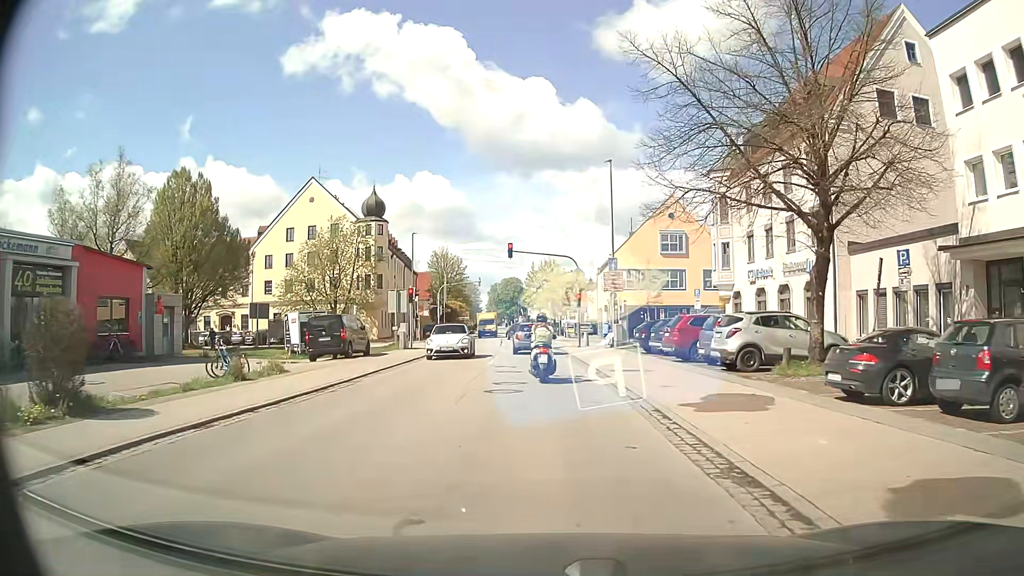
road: secondary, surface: asphalt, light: Day
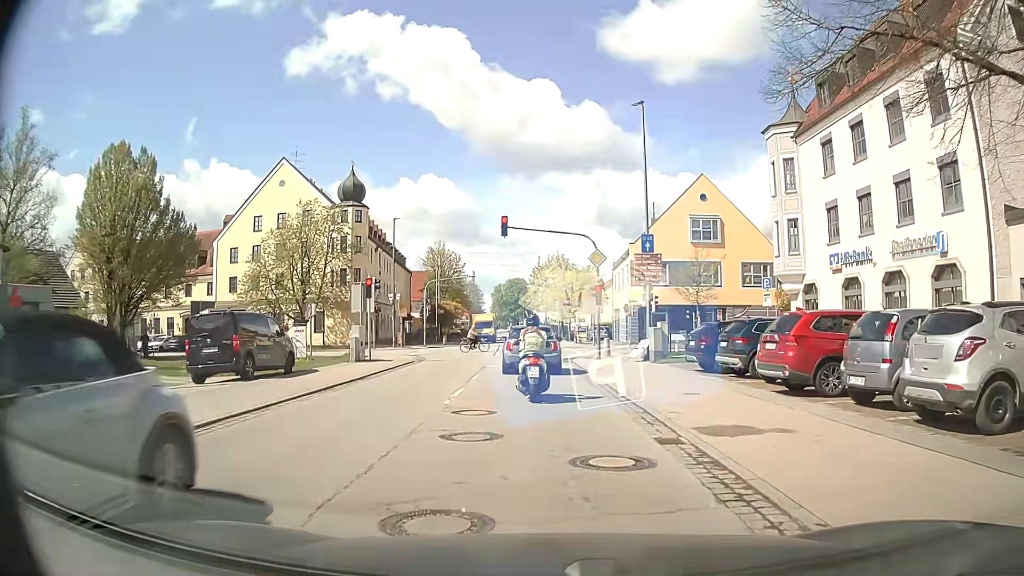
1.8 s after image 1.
(-0.1, +10.4) m; 0°
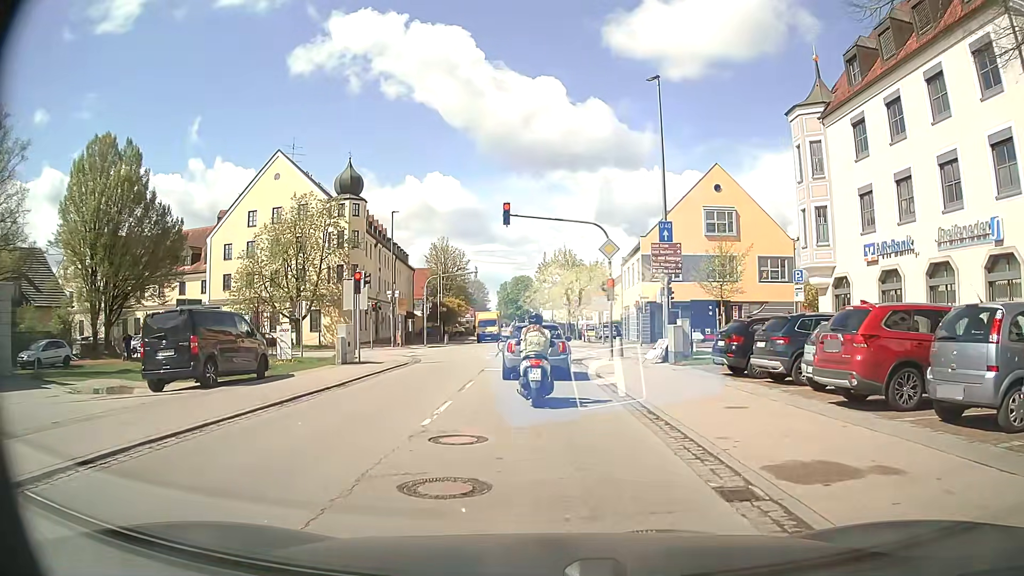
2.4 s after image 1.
(0.0, +2.6) m; 0°
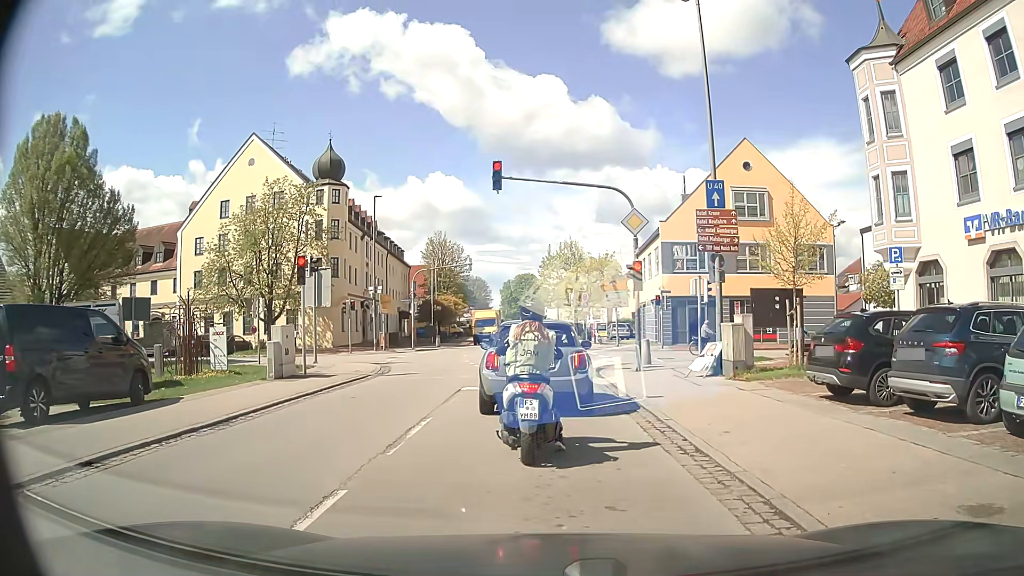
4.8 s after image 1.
(-0.1, +6.3) m; +2°
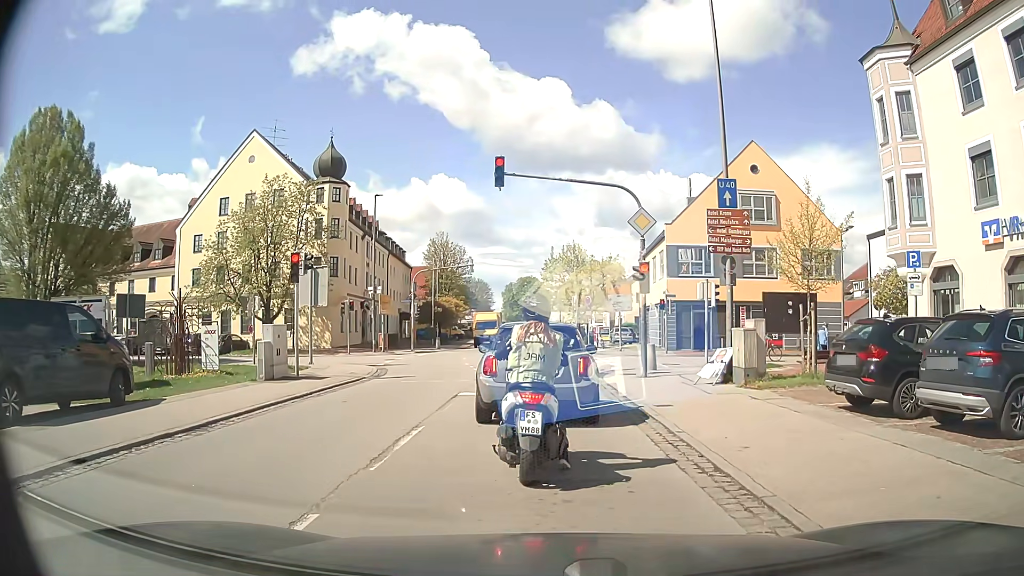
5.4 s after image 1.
(0.0, +0.8) m; 0°
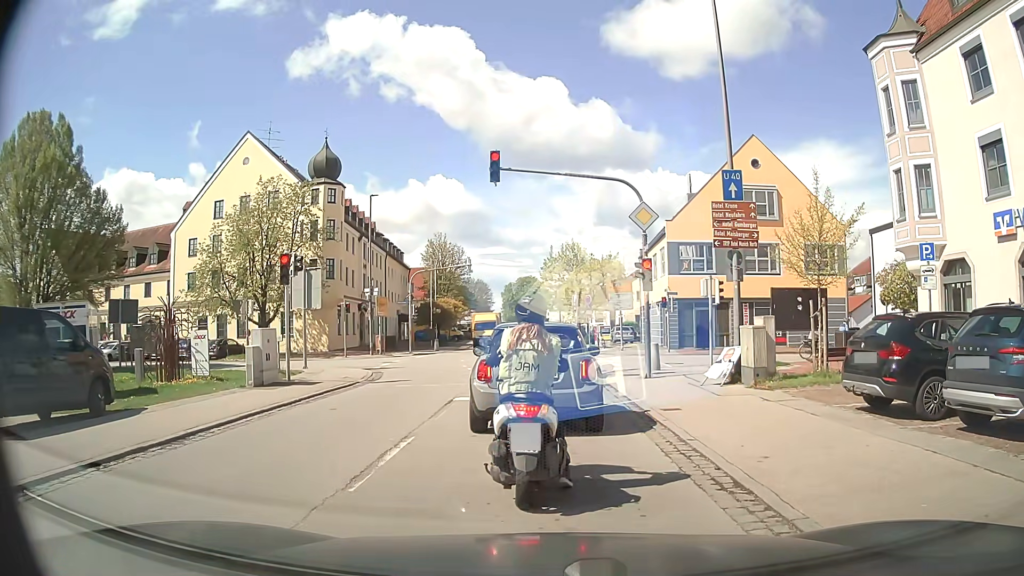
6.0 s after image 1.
(0.0, +0.7) m; 0°
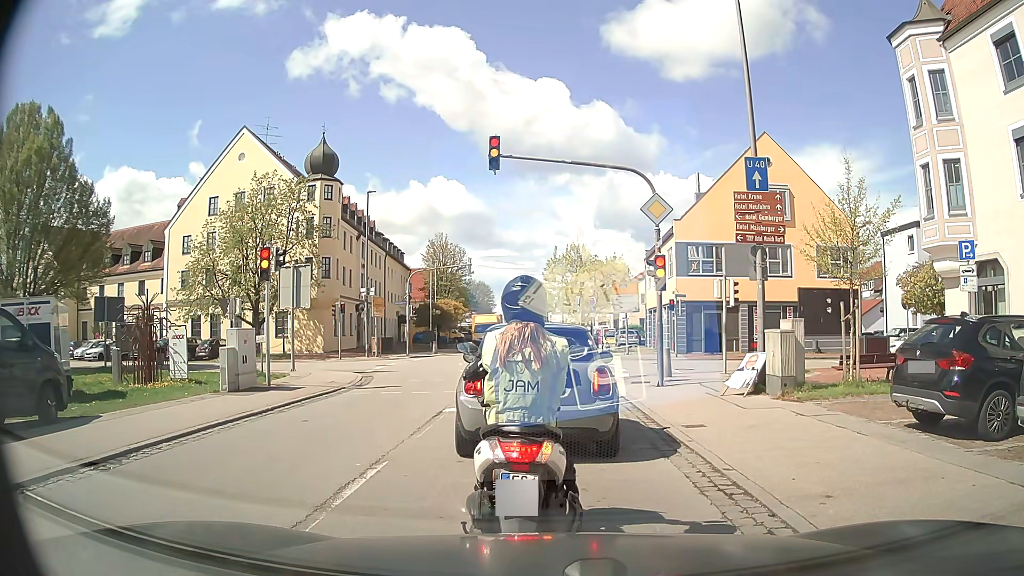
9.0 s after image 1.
(0.0, +1.6) m; 0°
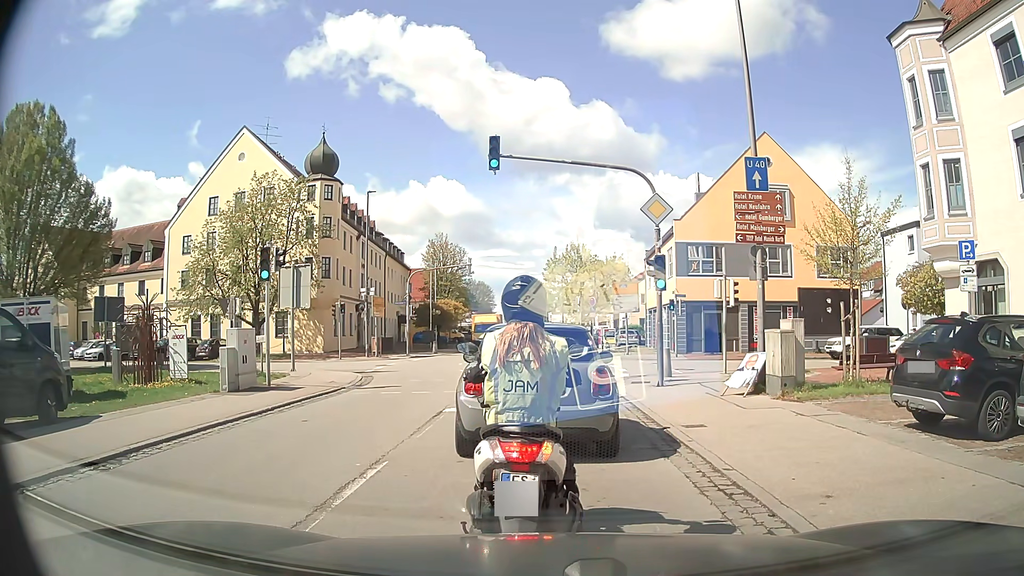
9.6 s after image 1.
(0.0, 0.0) m; 0°
